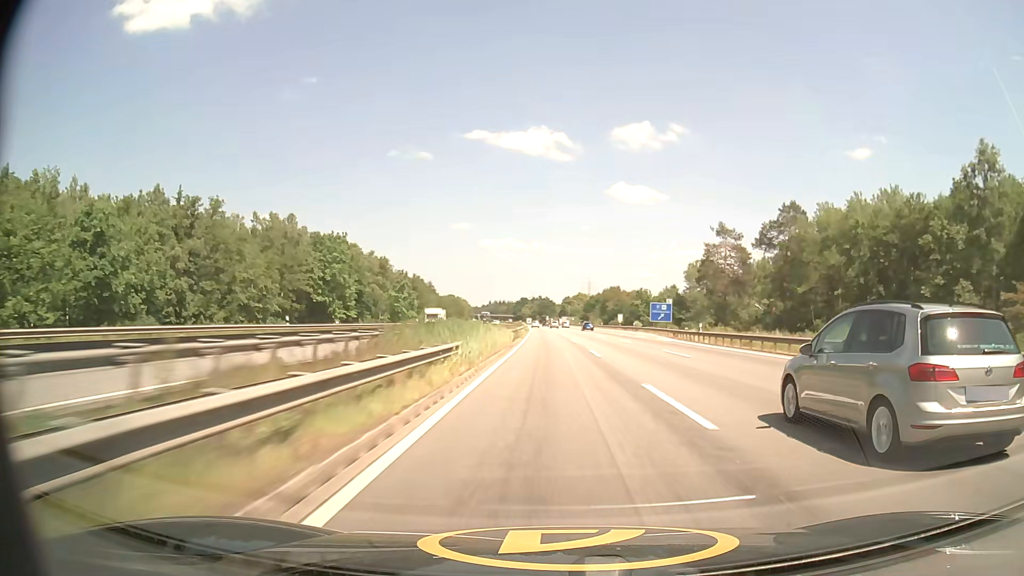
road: motorway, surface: asphalt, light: Day
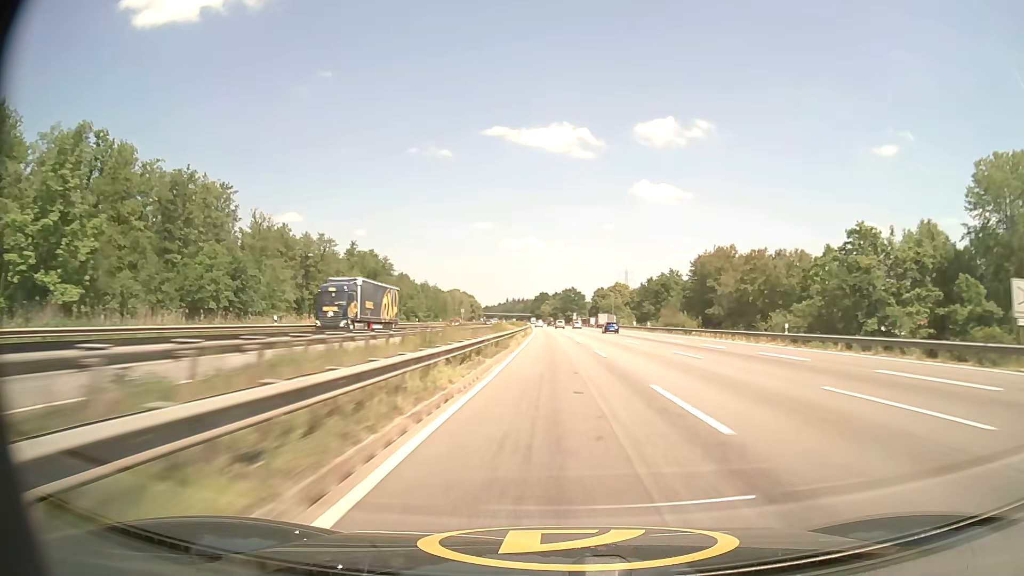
(-1.8, +108.7) m; -2°
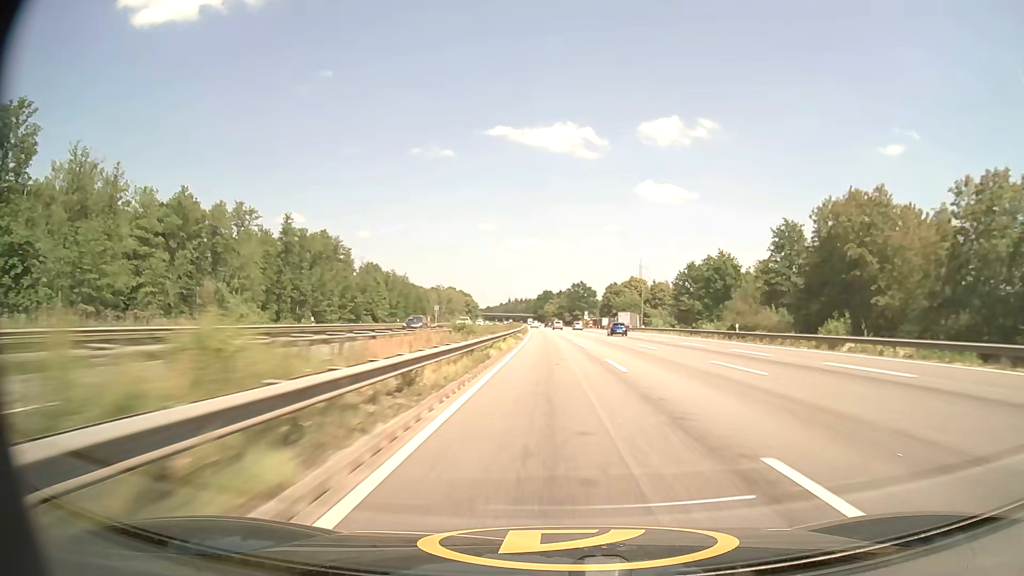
(-0.2, +43.8) m; 0°
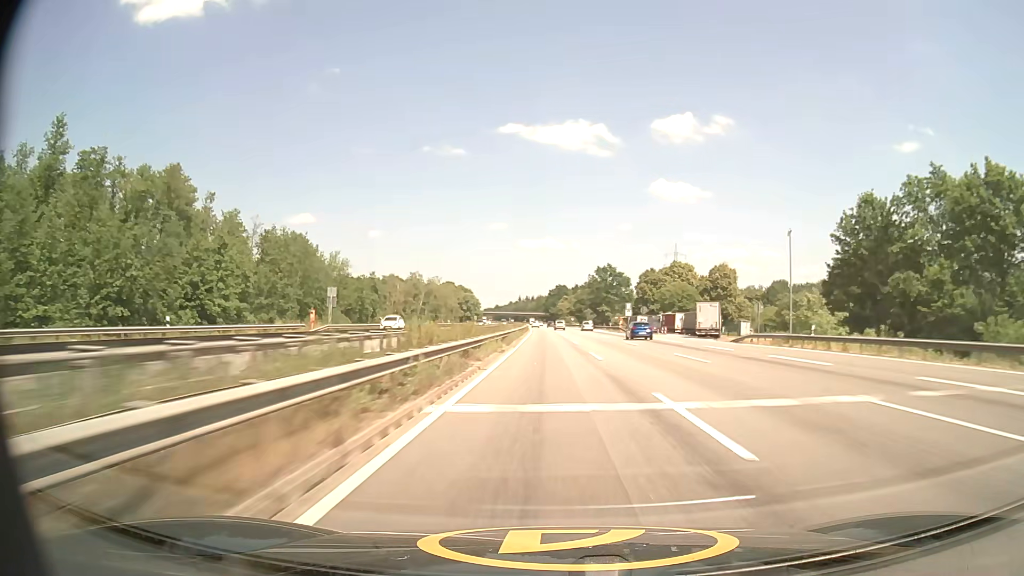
(-0.5, +66.1) m; -1°
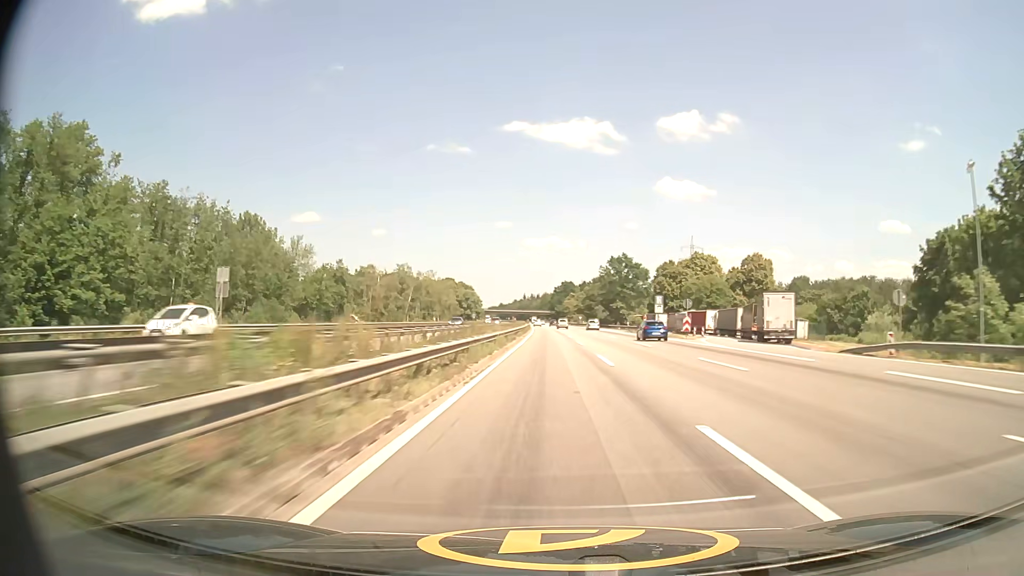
(-0.1, +22.1) m; -1°
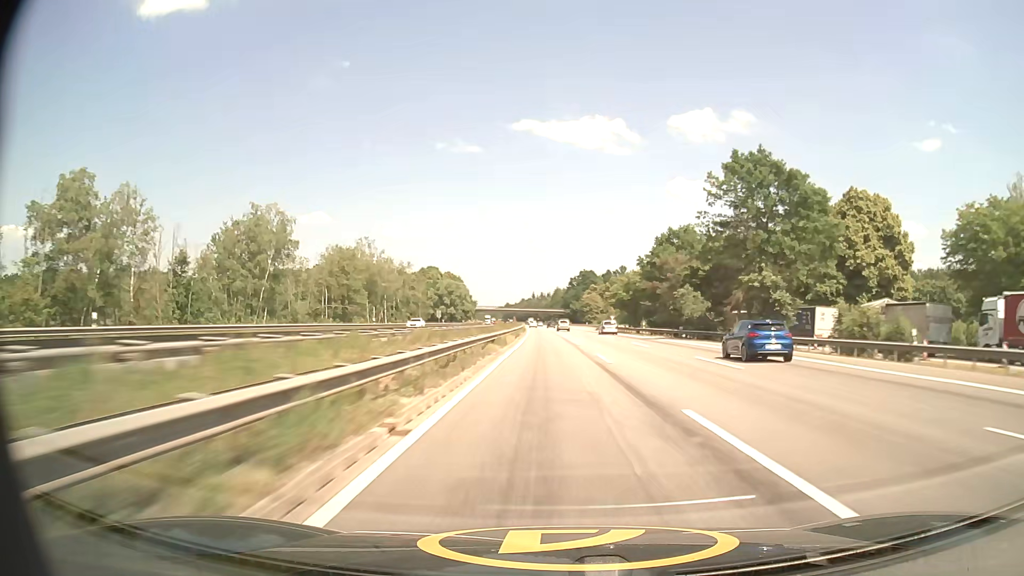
(-0.9, +88.9) m; -1°
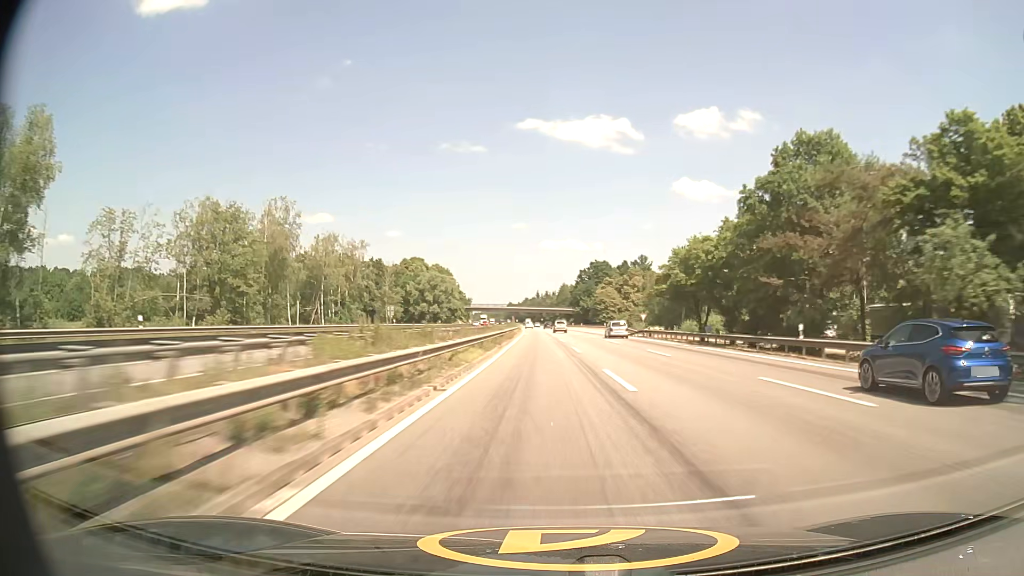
(-0.2, +44.7) m; 0°
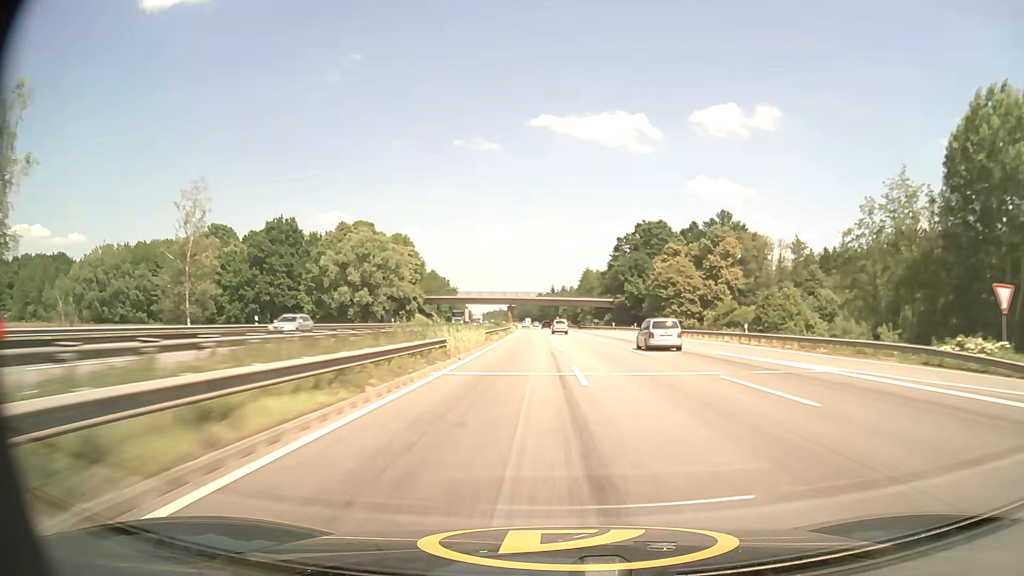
(-1.1, +89.0) m; -1°
(0, +10) (0, +20) (0, +30) (0, +40) (0, +50) (0, +60) (0, +70) (-1, +80) (-1, +90) (-1, +100) m
